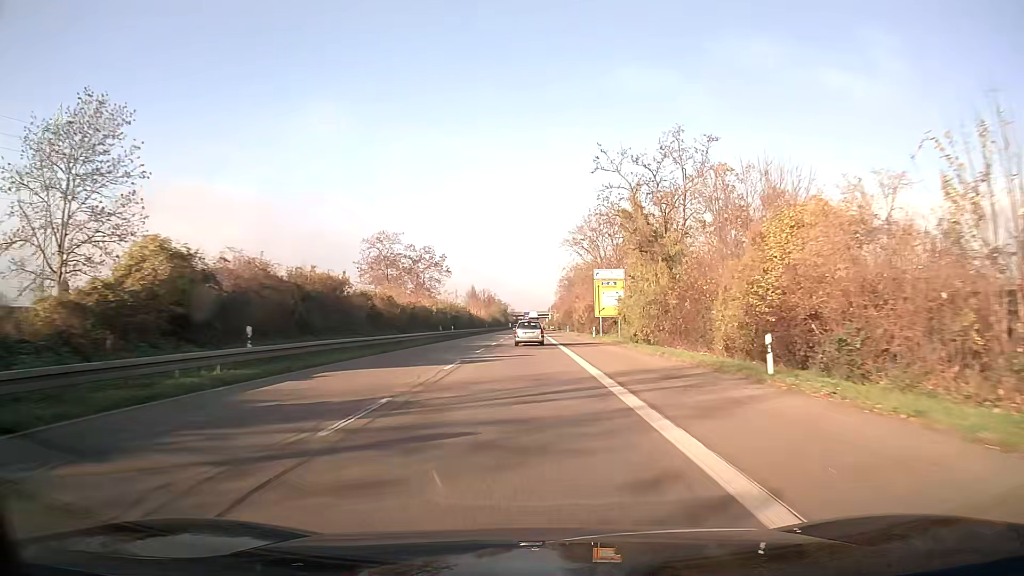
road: trunk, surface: asphalt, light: Day
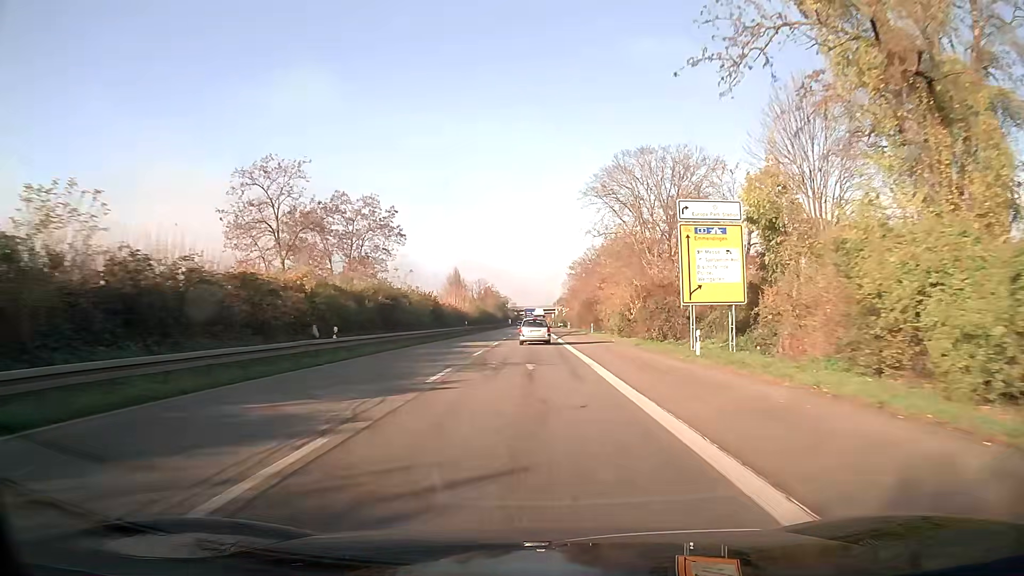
(-0.1, +39.1) m; 0°
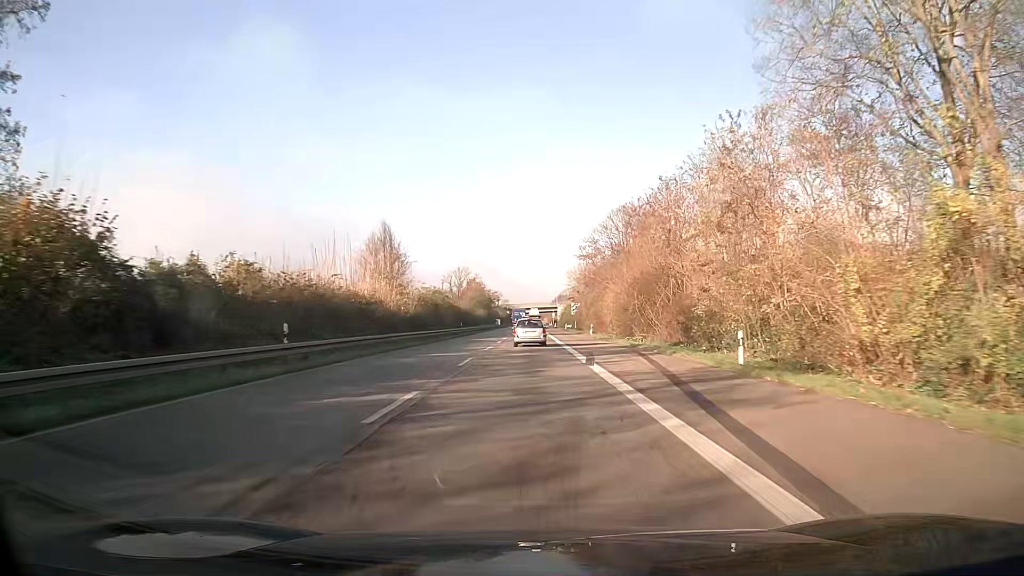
(+0.2, +51.7) m; 0°
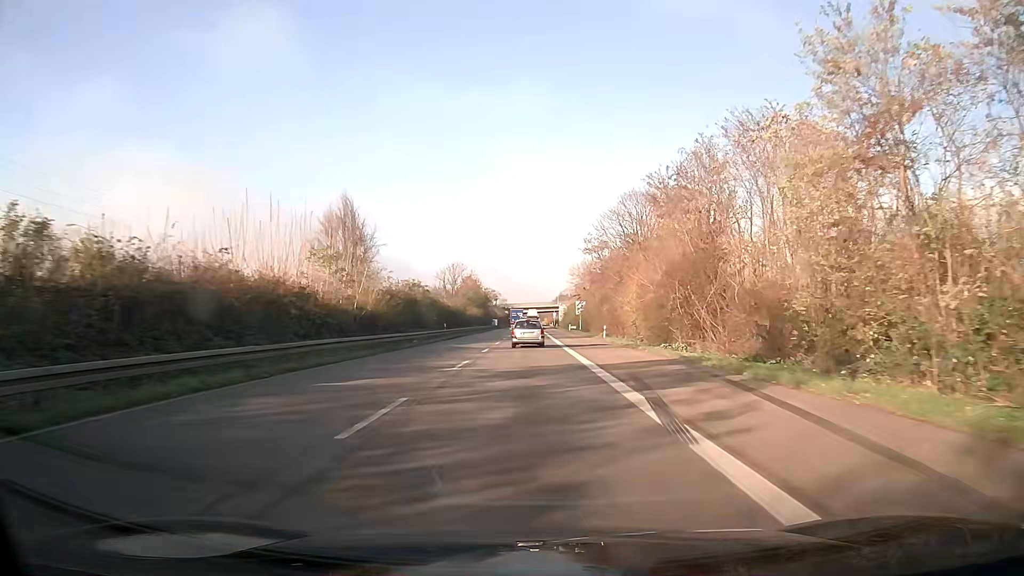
(0.0, +12.9) m; 0°
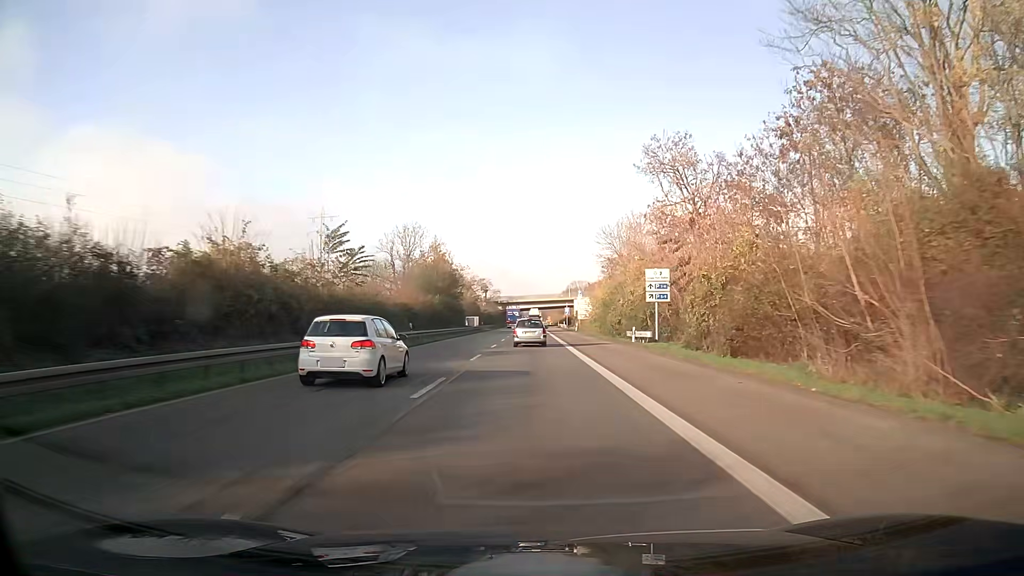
(-0.1, +64.7) m; 0°
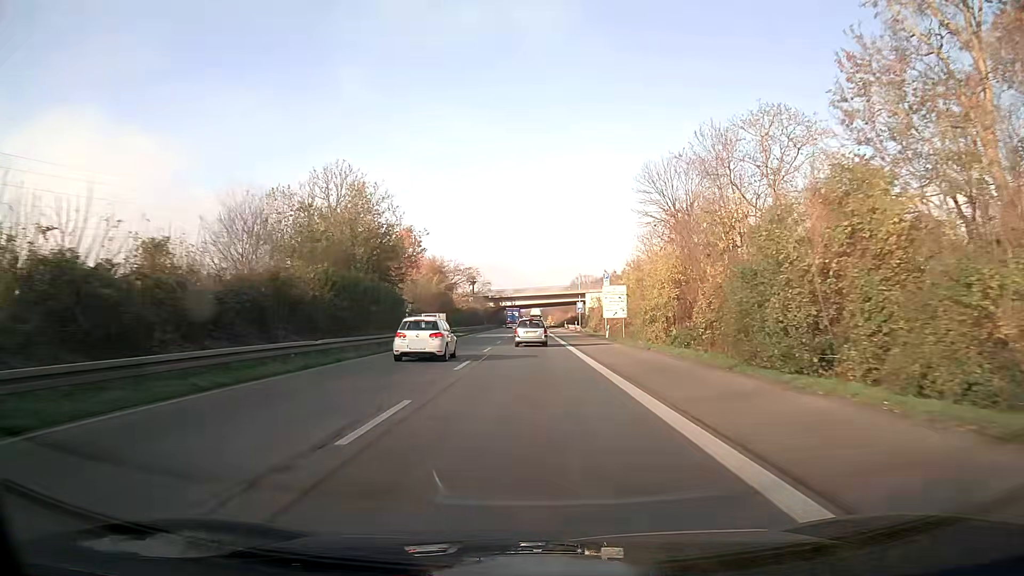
(+0.1, +39.2) m; 0°
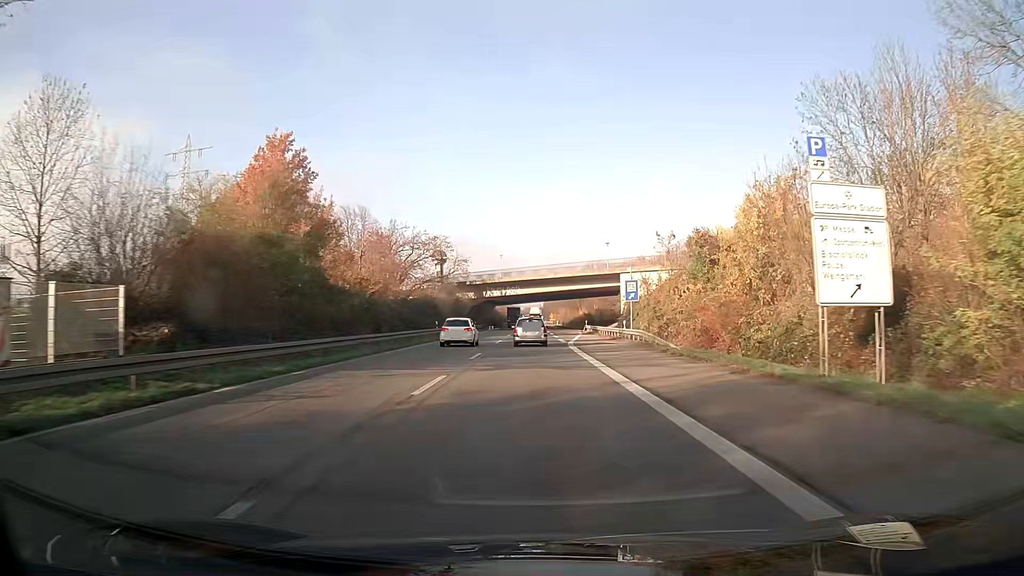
(-0.1, +52.6) m; 0°
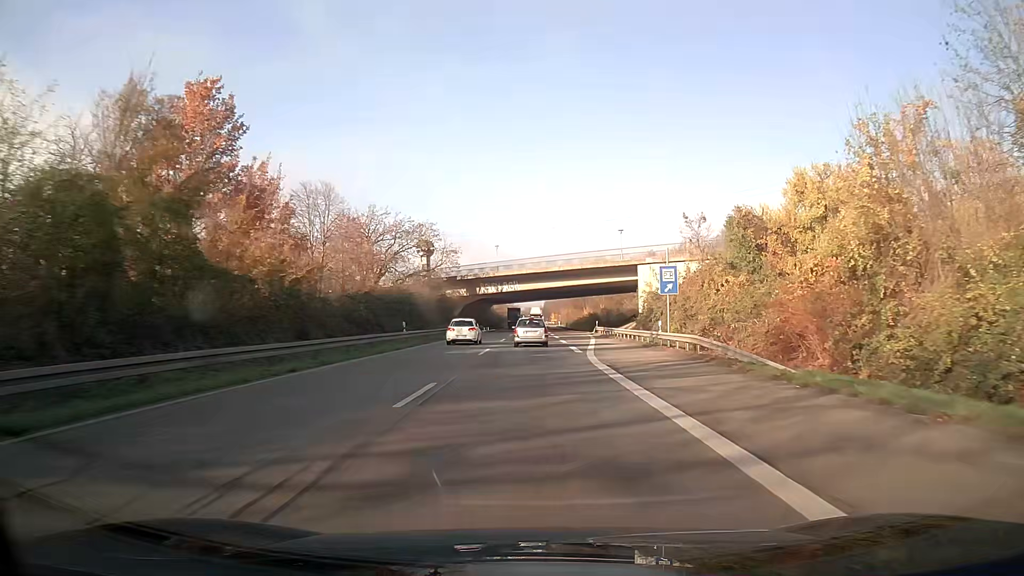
(0.0, +13.2) m; 0°
